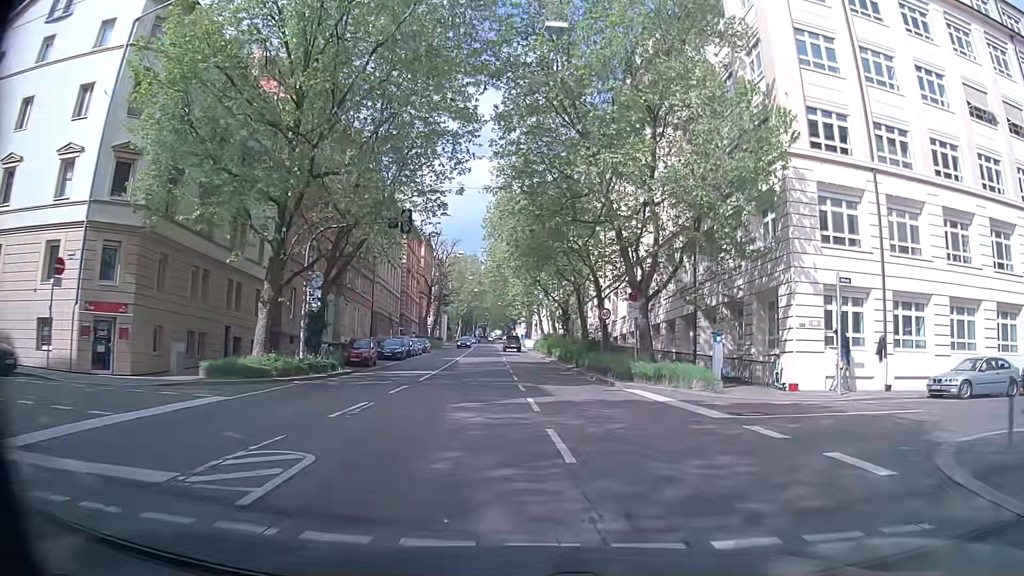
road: secondary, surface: asphalt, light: Day
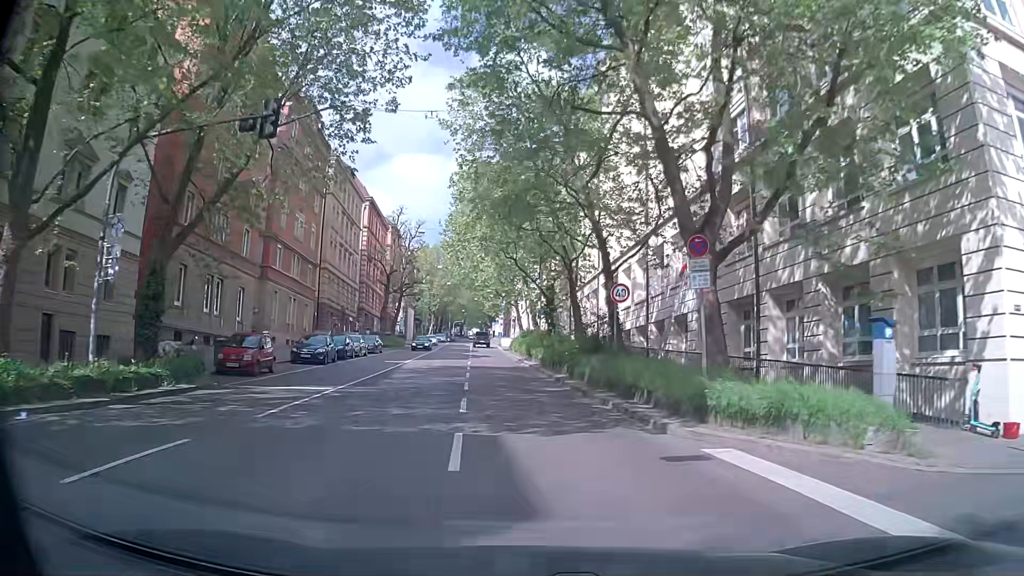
(+0.2, +12.9) m; +1°
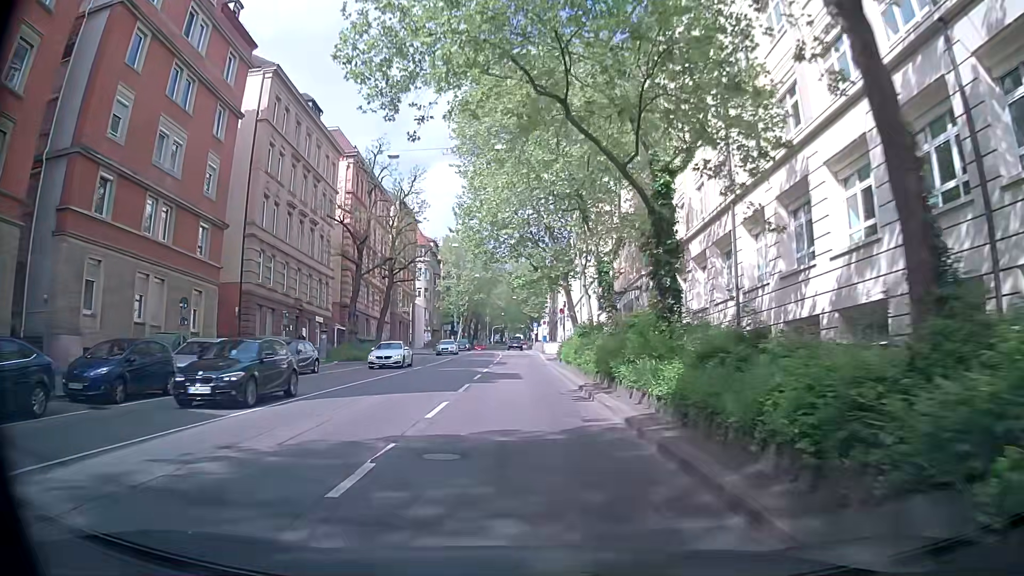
(-0.5, +26.3) m; -4°
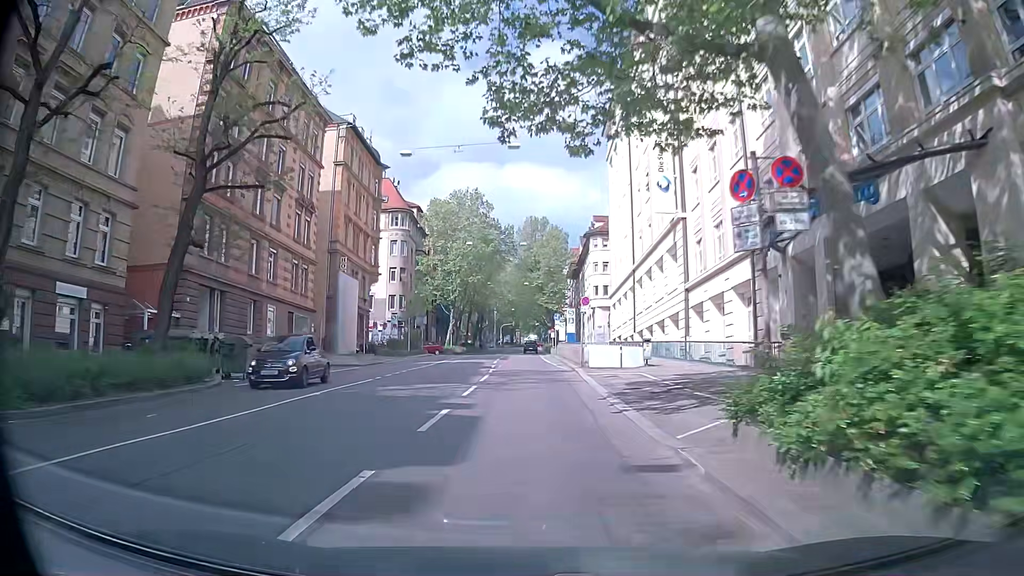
(-0.2, +32.7) m; 0°
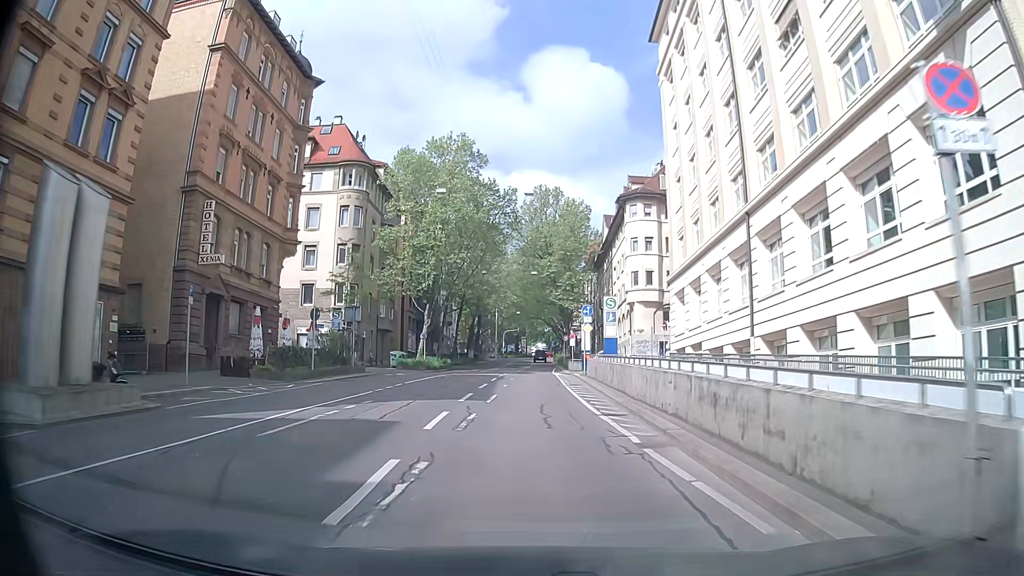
(-0.4, +25.7) m; -1°
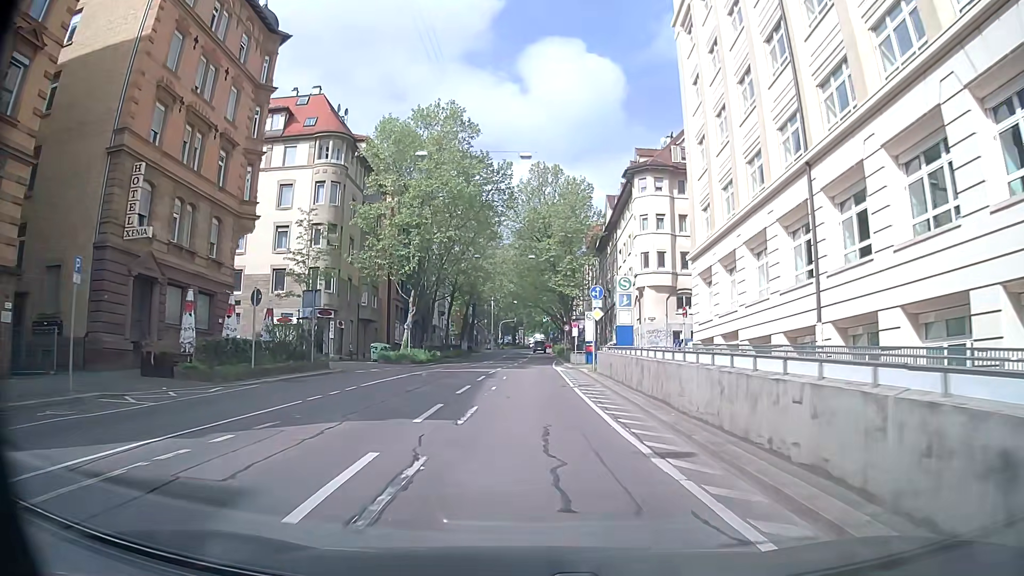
(0.0, +6.3) m; 0°
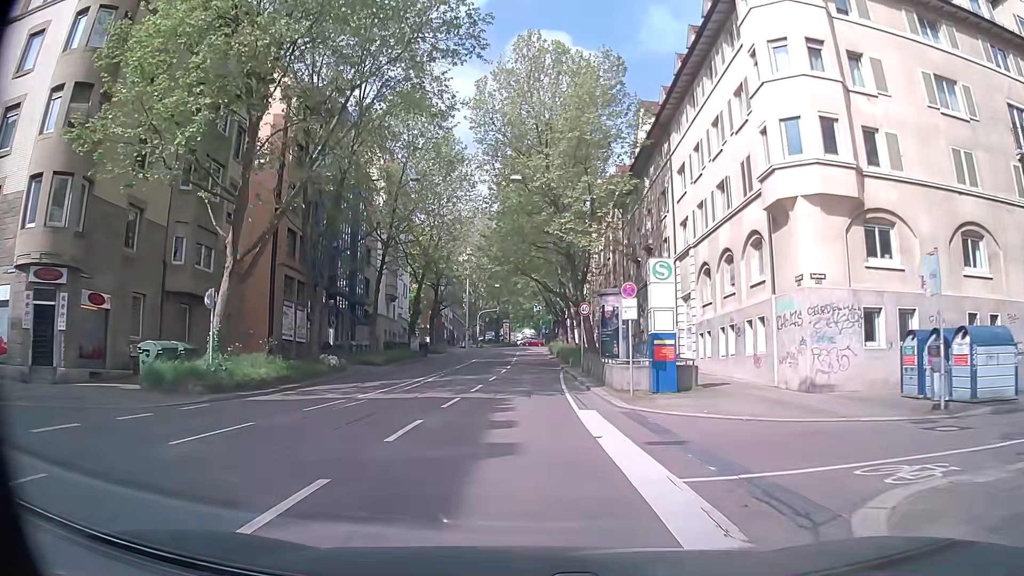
(+0.2, +31.1) m; +1°
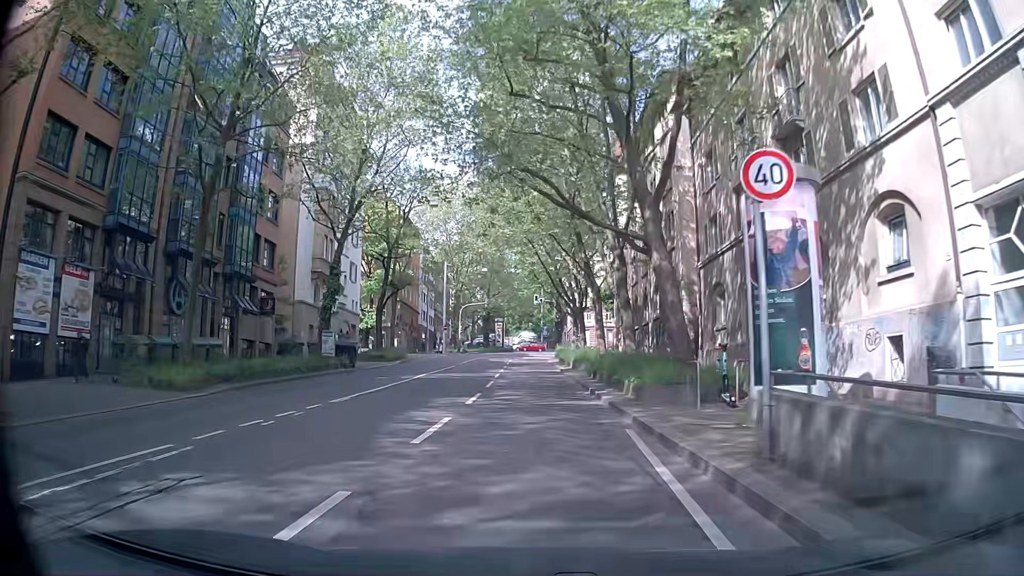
(+0.1, +25.0) m; 0°
(0, +10) (0, +20) (0, +30) (0, +40) (-1, +50) (0, +60) (+1, +70) (+3, +79) (+8, +88) (+14, +96) m
